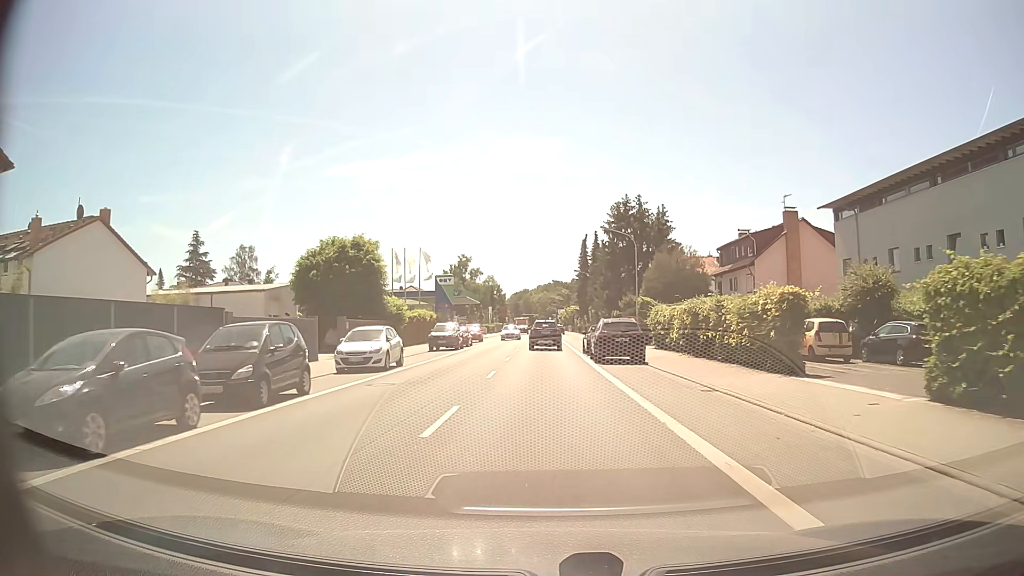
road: primary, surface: asphalt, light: Day
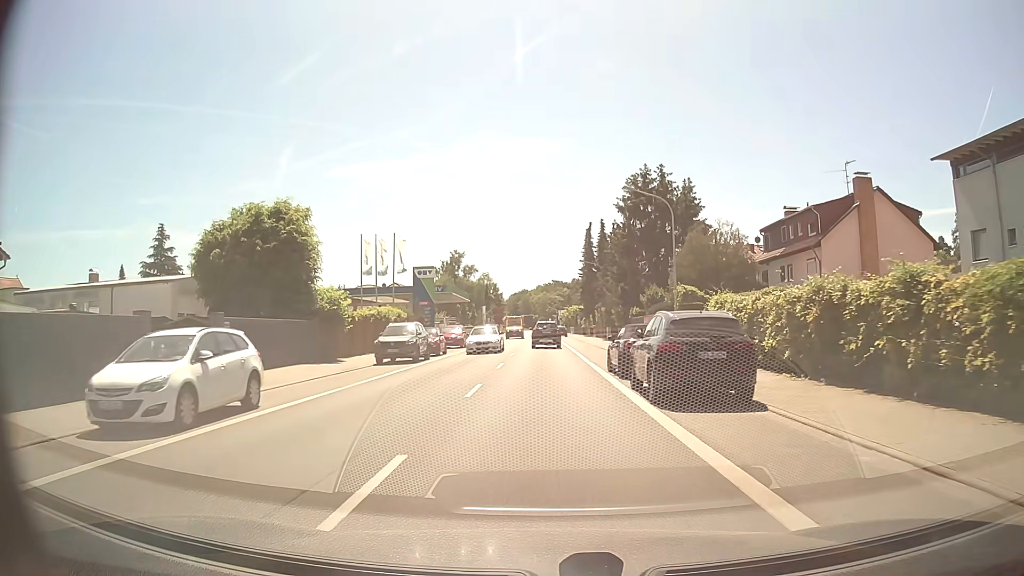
(+0.1, +13.3) m; 0°
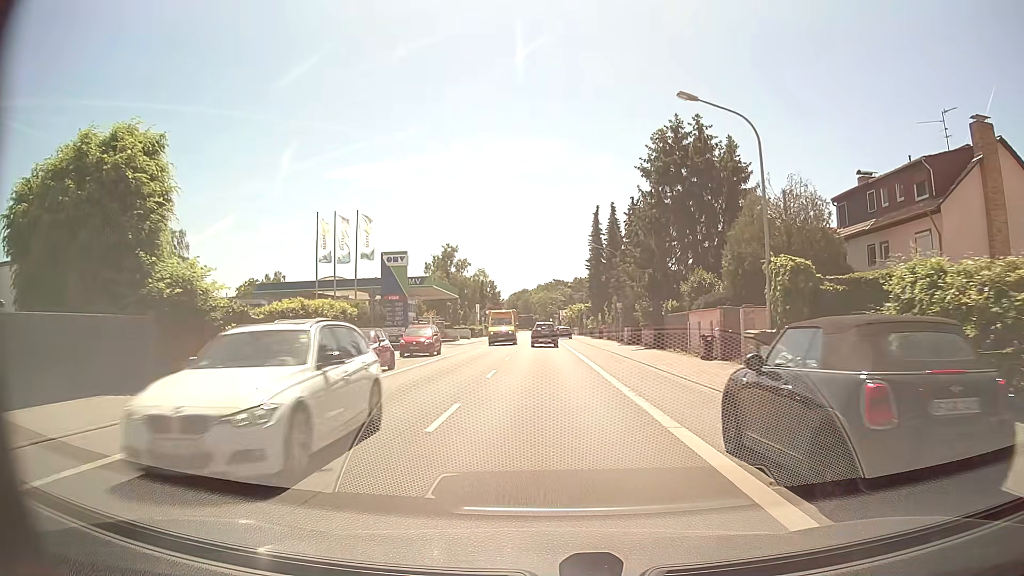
(0.0, +13.3) m; 0°
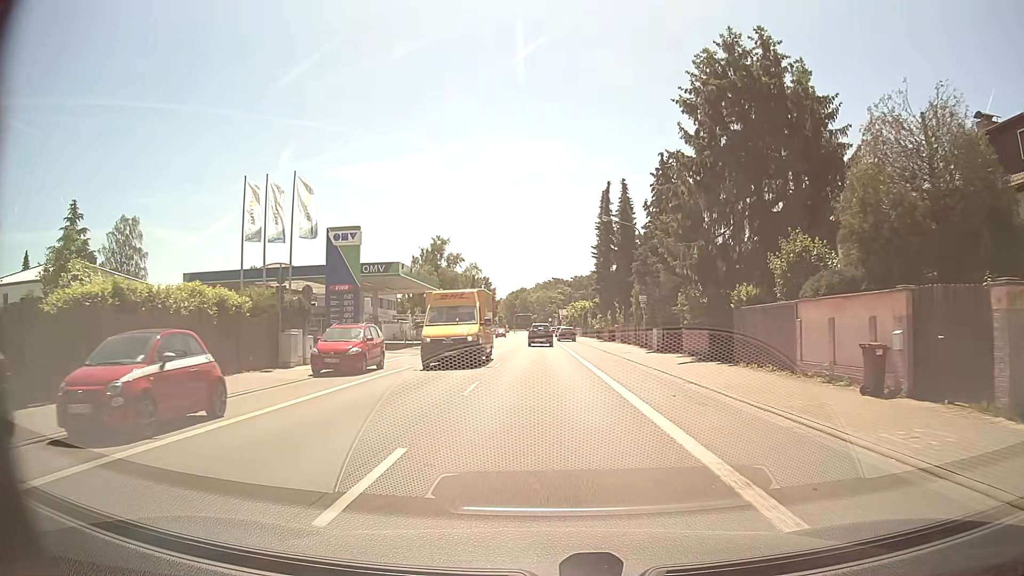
(+0.1, +13.3) m; 0°
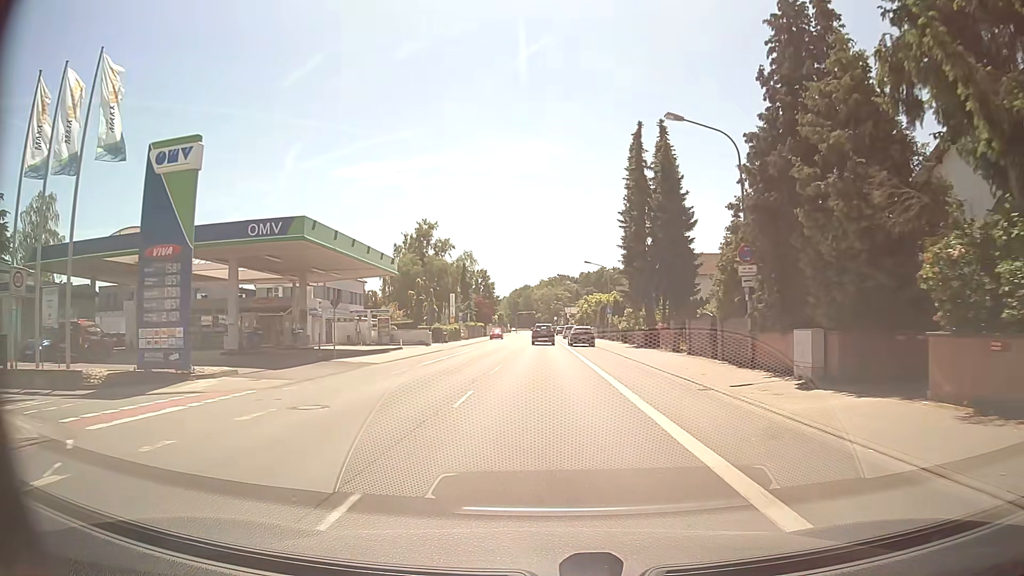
(-0.1, +20.1) m; -1°
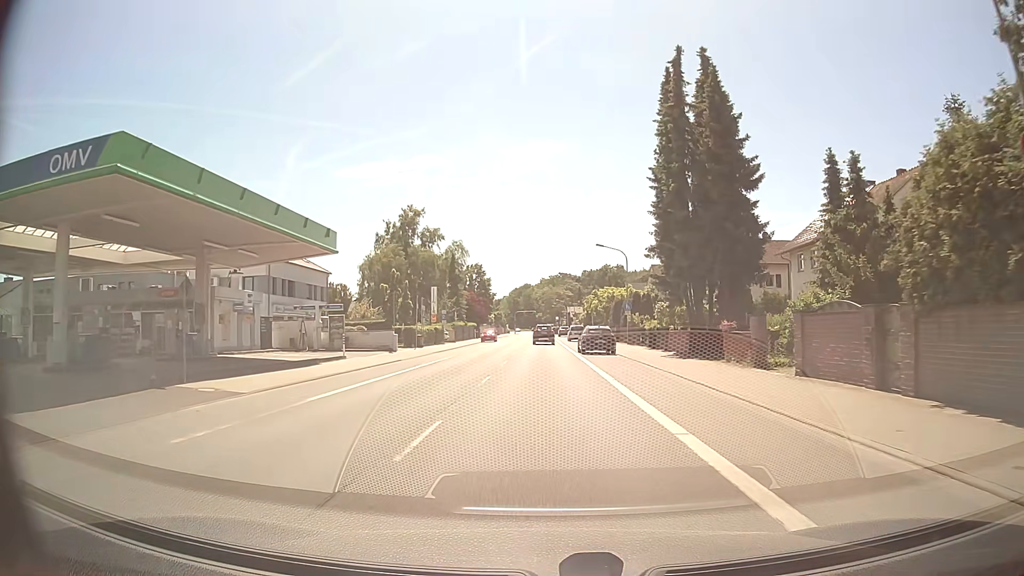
(0.0, +13.6) m; 0°
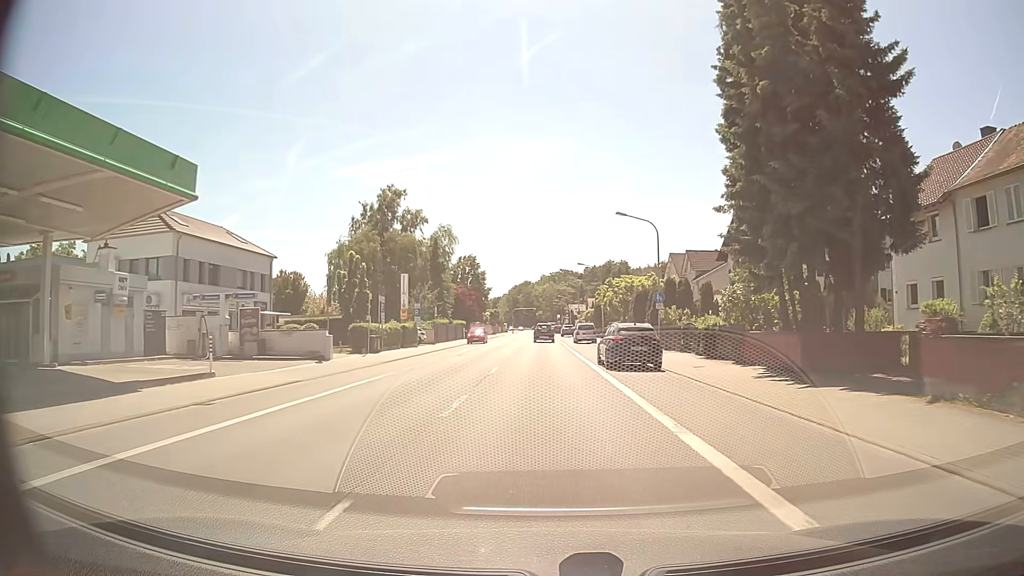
(-0.1, +13.8) m; -1°
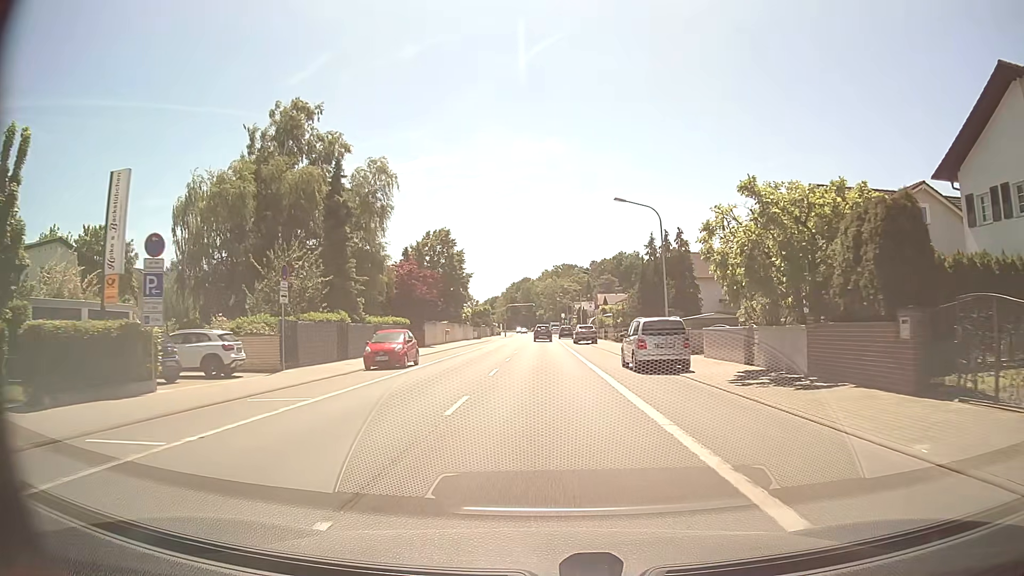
(+0.1, +35.5) m; 0°
(0, +10) (0, +20) (0, +30) (0, +40) (0, +50) (0, +60) (0, +70) (0, +80) (0, +90) (0, +100) m
